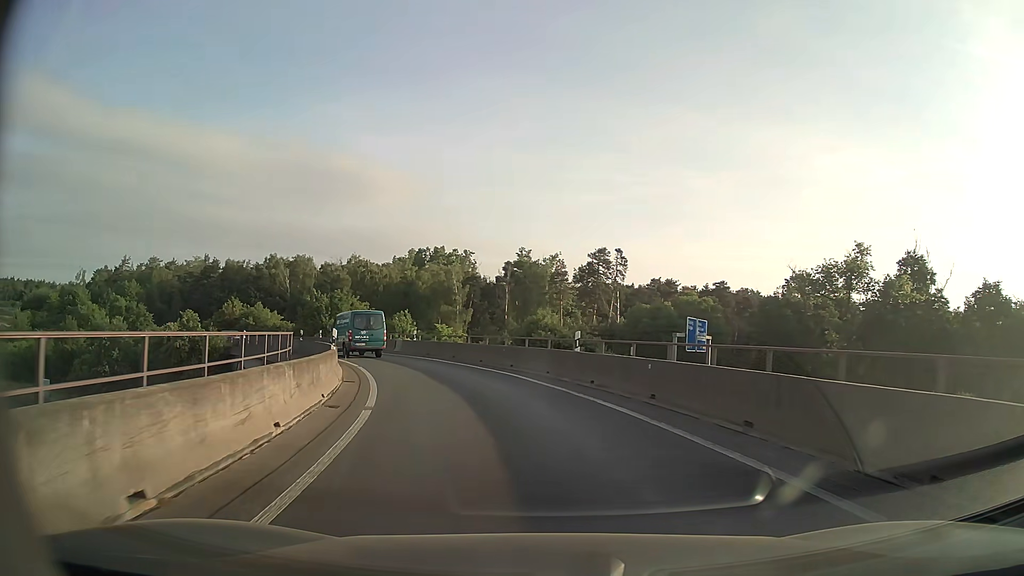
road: motorway_link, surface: asphalt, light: Day
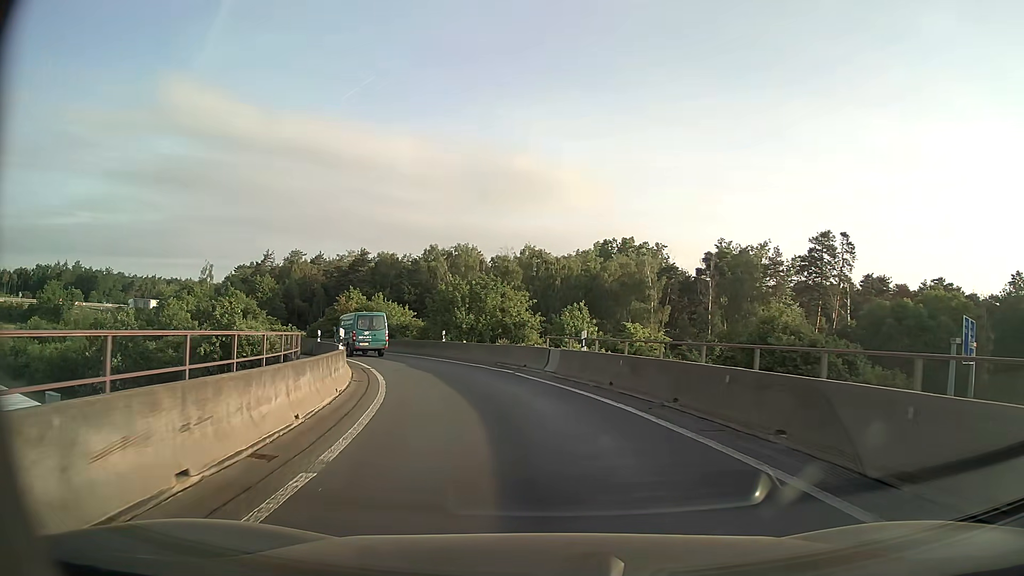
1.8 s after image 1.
(-2.7, +19.7) m; -16°
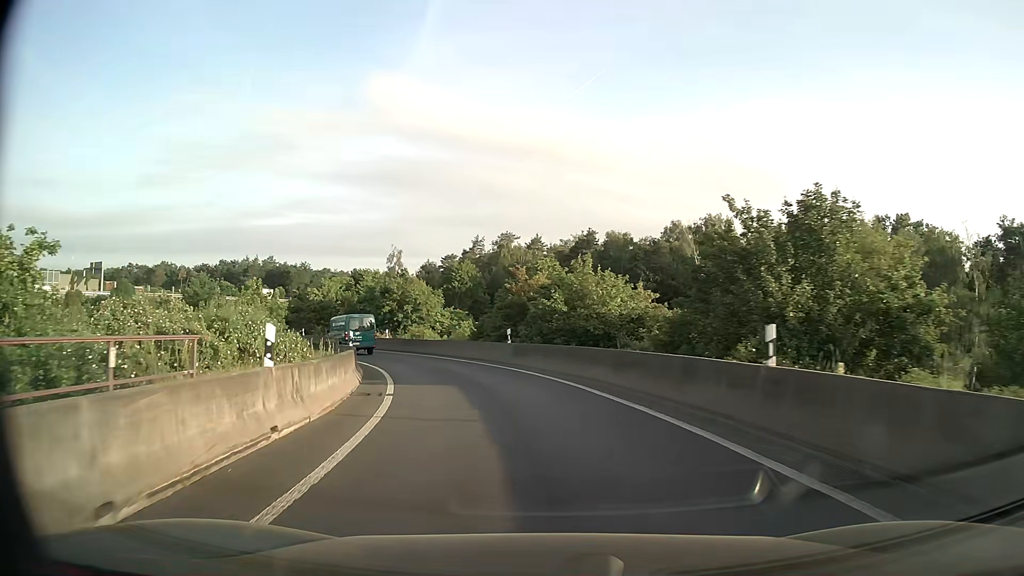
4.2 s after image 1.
(-4.5, +26.1) m; -19°
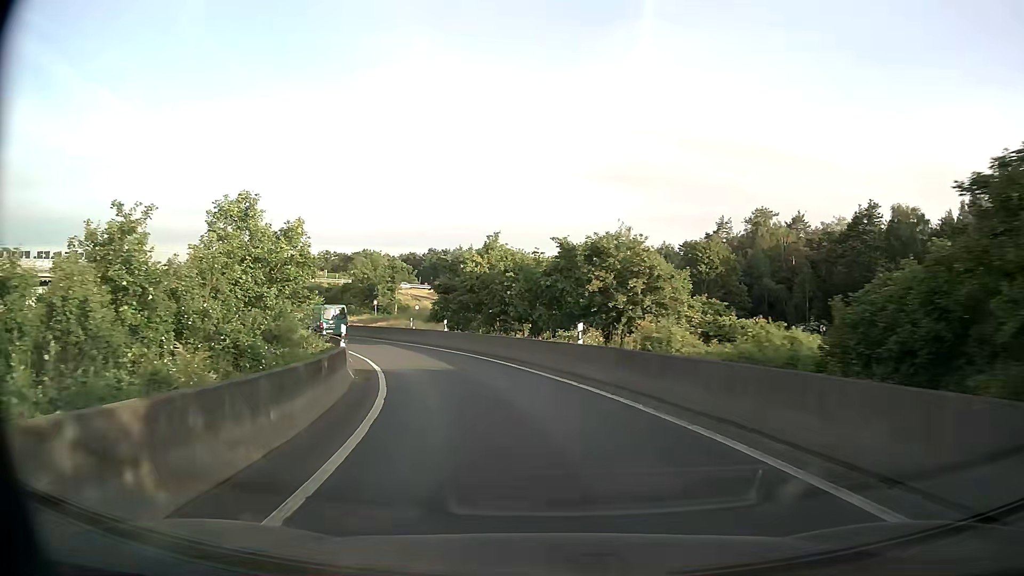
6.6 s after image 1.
(-5.4, +26.9) m; -21°
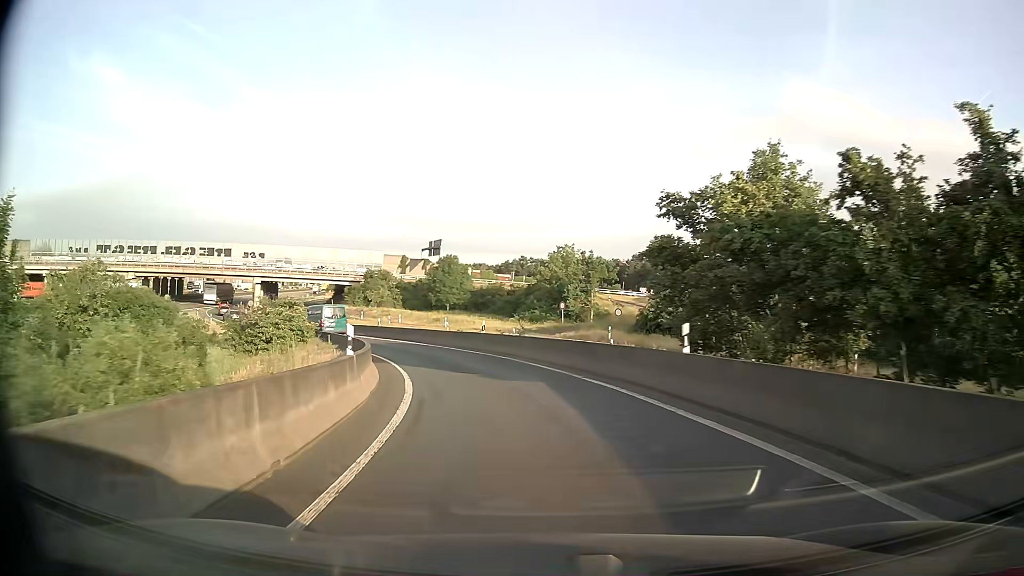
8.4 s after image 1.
(-3.4, +21.6) m; -17°
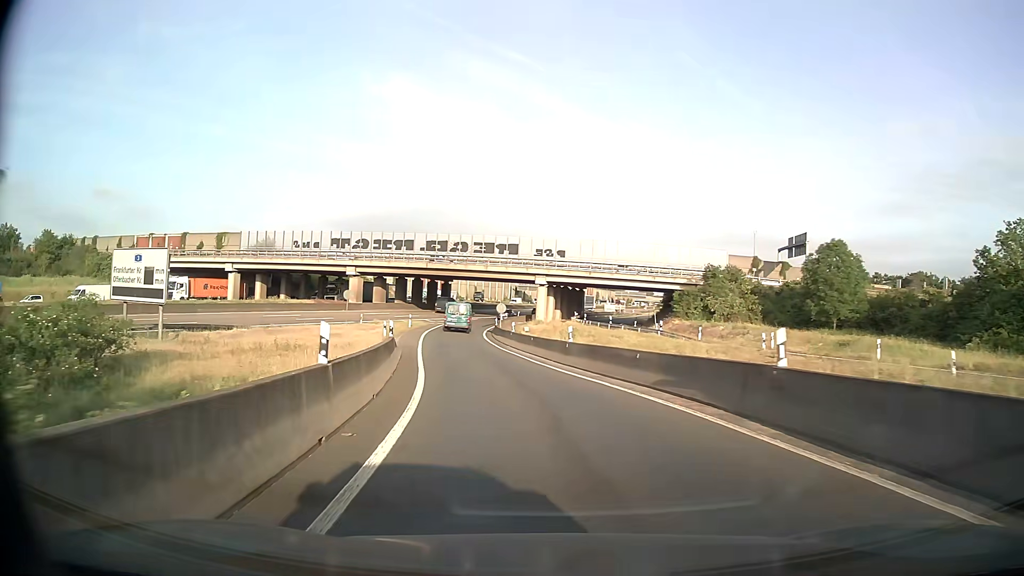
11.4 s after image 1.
(-9.5, +37.5) m; -29°
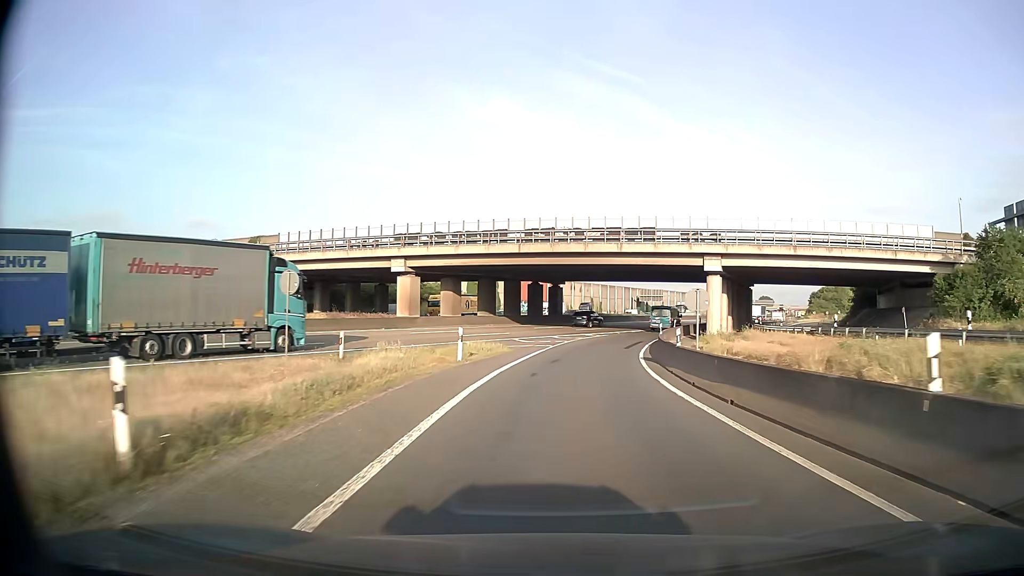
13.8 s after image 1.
(-4.5, +33.1) m; -10°
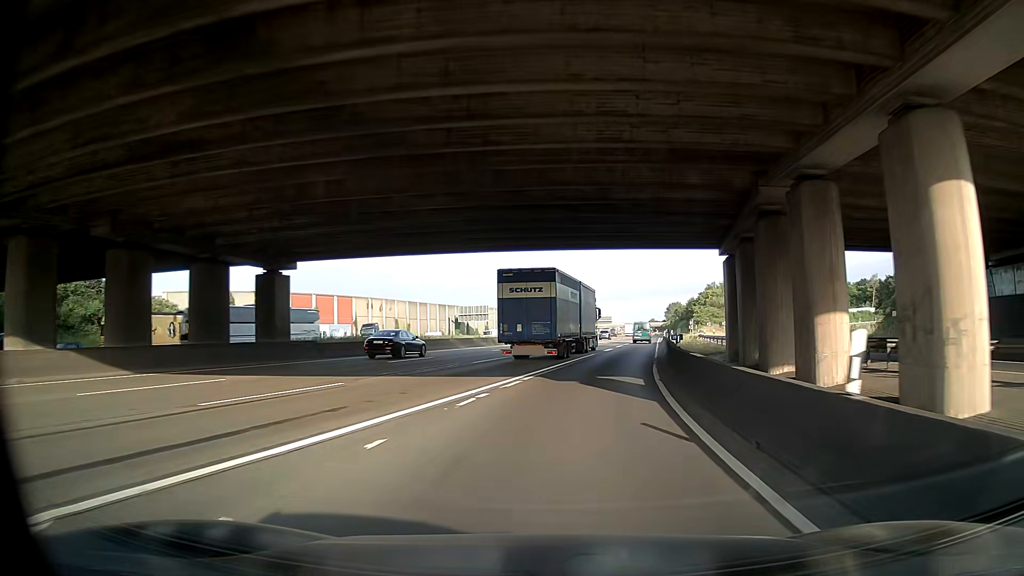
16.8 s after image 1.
(+5.2, +46.4) m; +15°
(0, +10) (+1, +20) (+2, +30) (+4, +40) (+6, +50) (+8, +59) (+9, +69) (+11, +79) (+12, +89) (+13, +99) m
